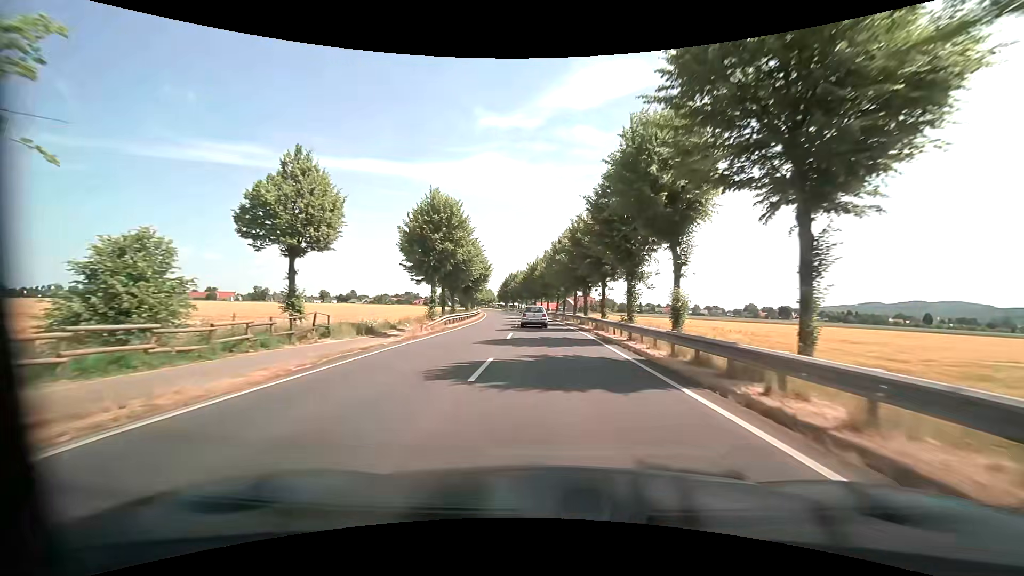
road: primary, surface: asphalt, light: Day
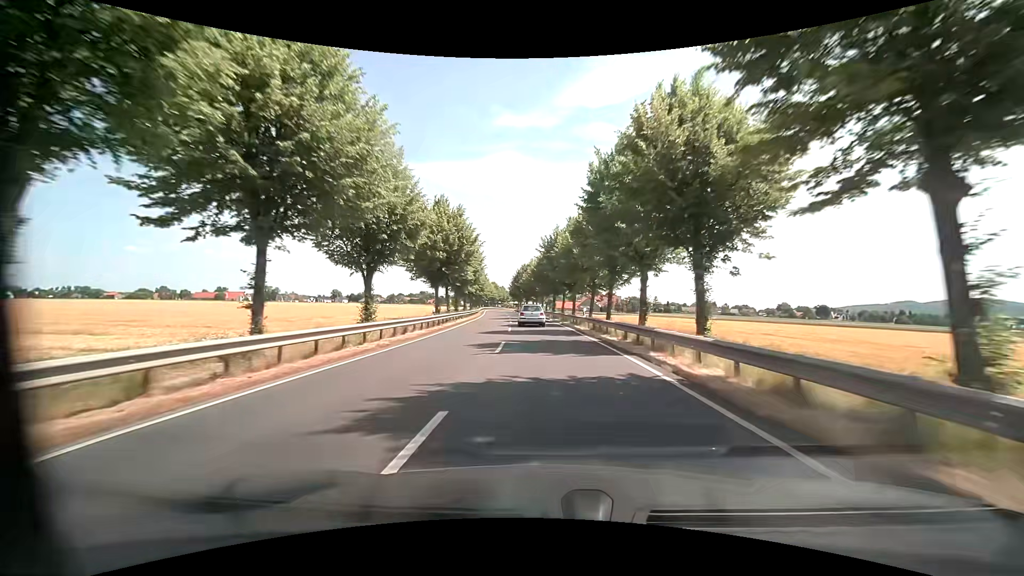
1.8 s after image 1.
(-0.4, +30.5) m; -2°
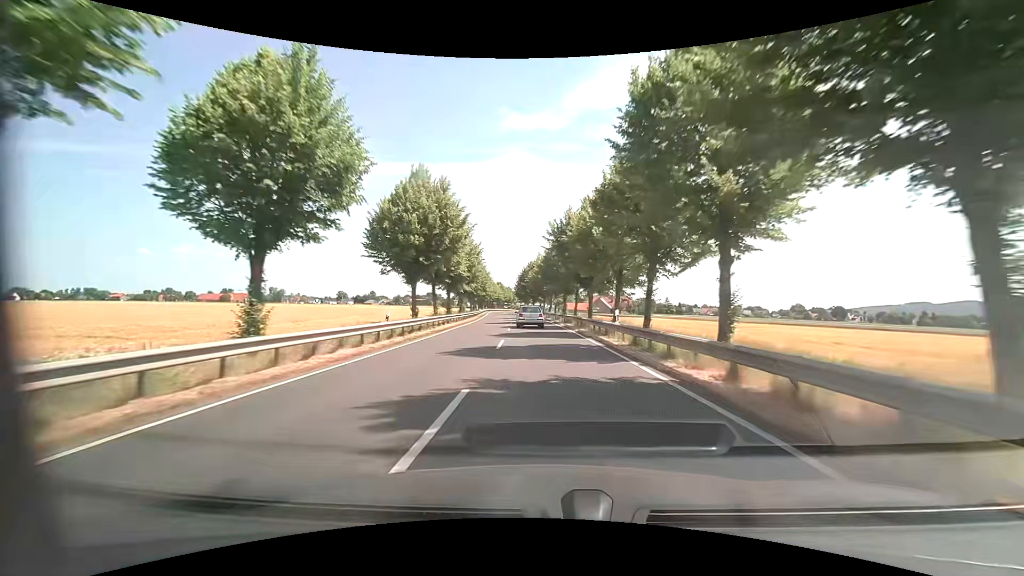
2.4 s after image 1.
(-0.1, +10.2) m; -1°
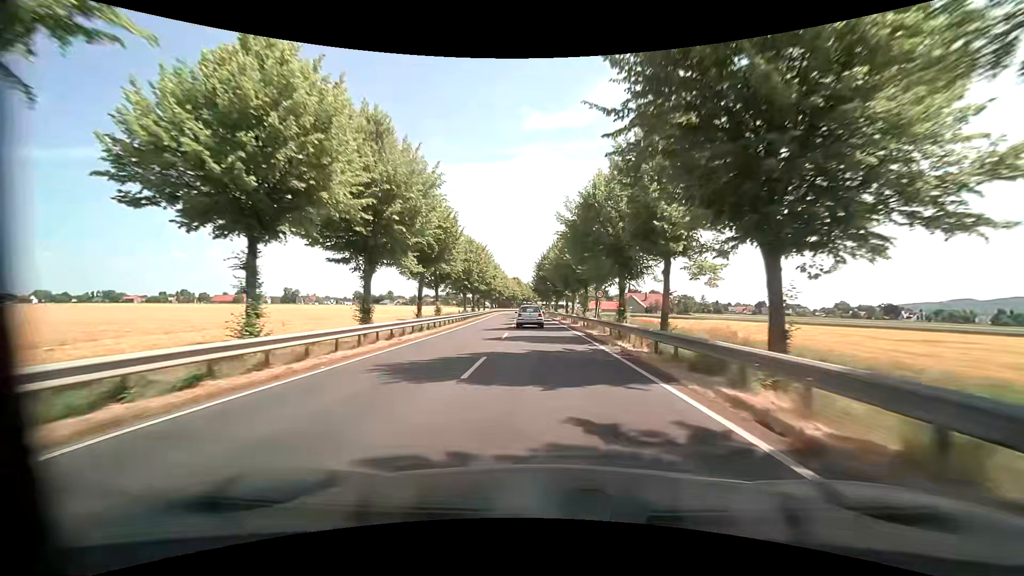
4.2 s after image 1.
(-0.6, +30.6) m; -2°
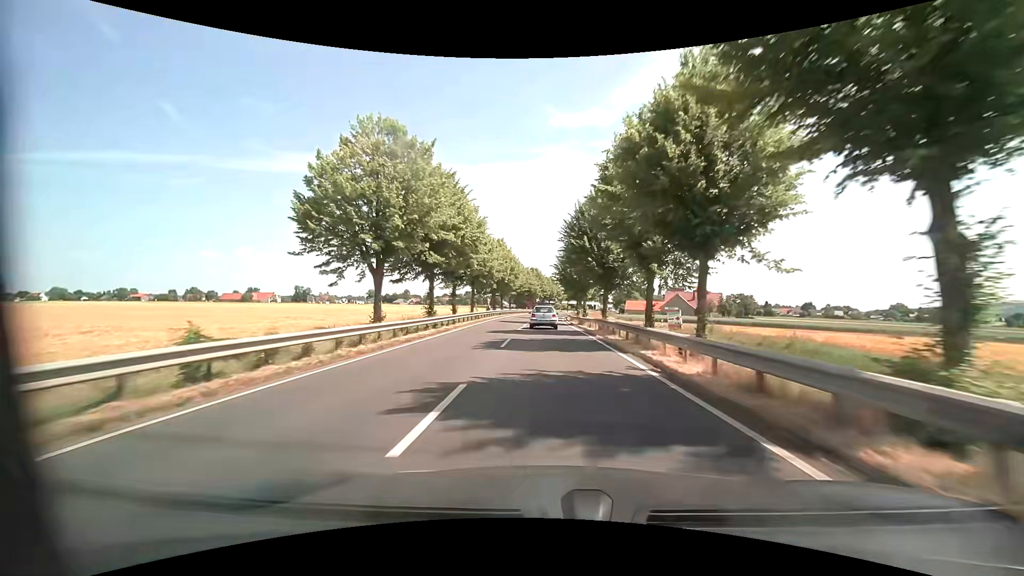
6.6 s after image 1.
(-1.3, +40.5) m; -3°
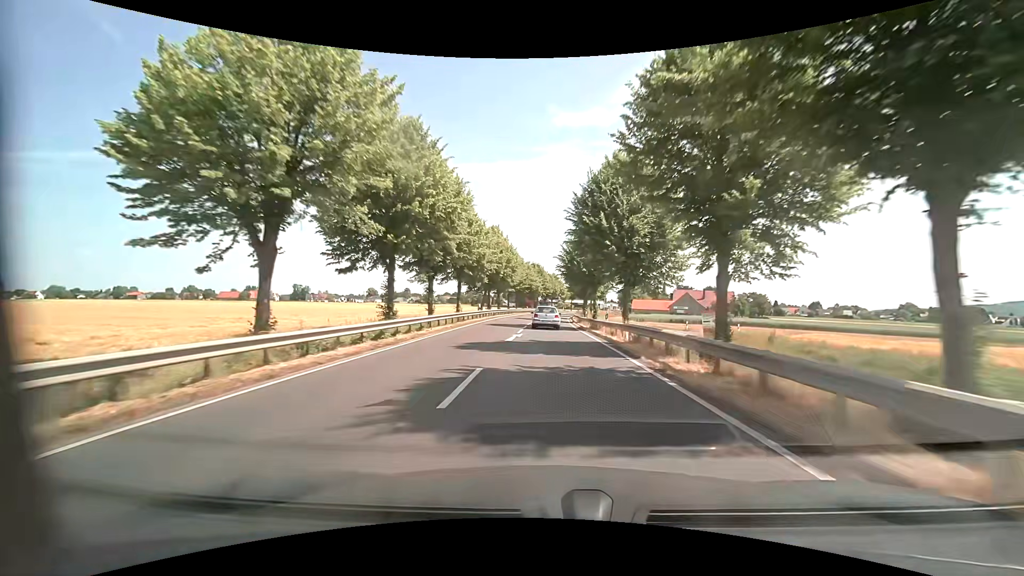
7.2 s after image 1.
(0.0, +10.0) m; 0°
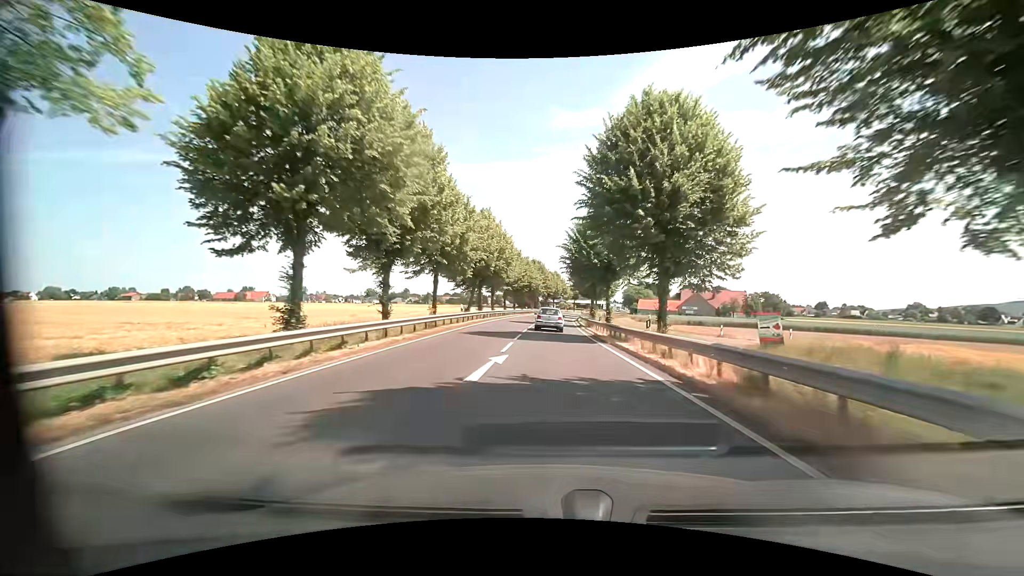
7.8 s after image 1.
(+0.1, +10.0) m; 0°
